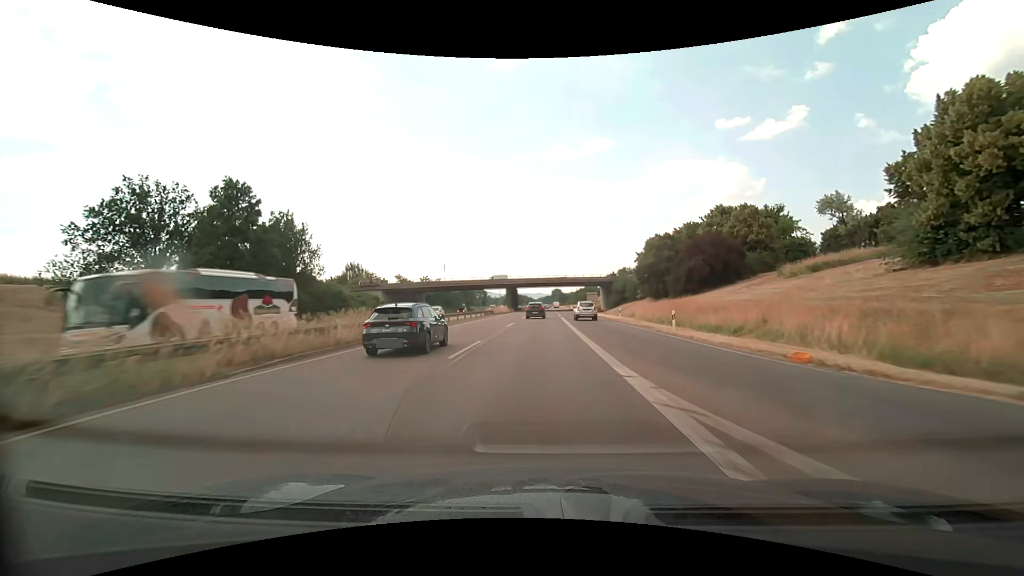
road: trunk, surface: asphalt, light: Day
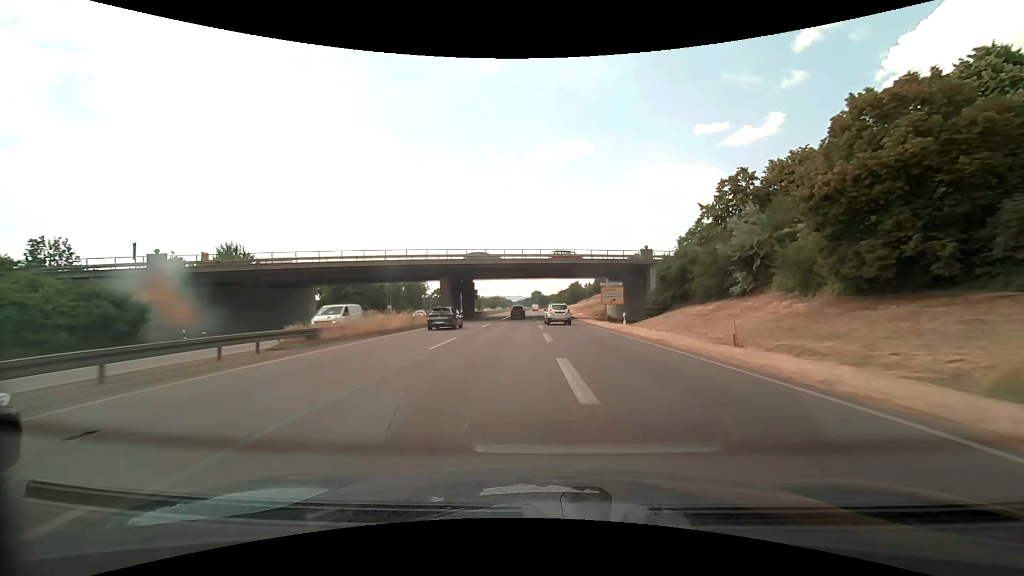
(+1.0, +51.8) m; +3°
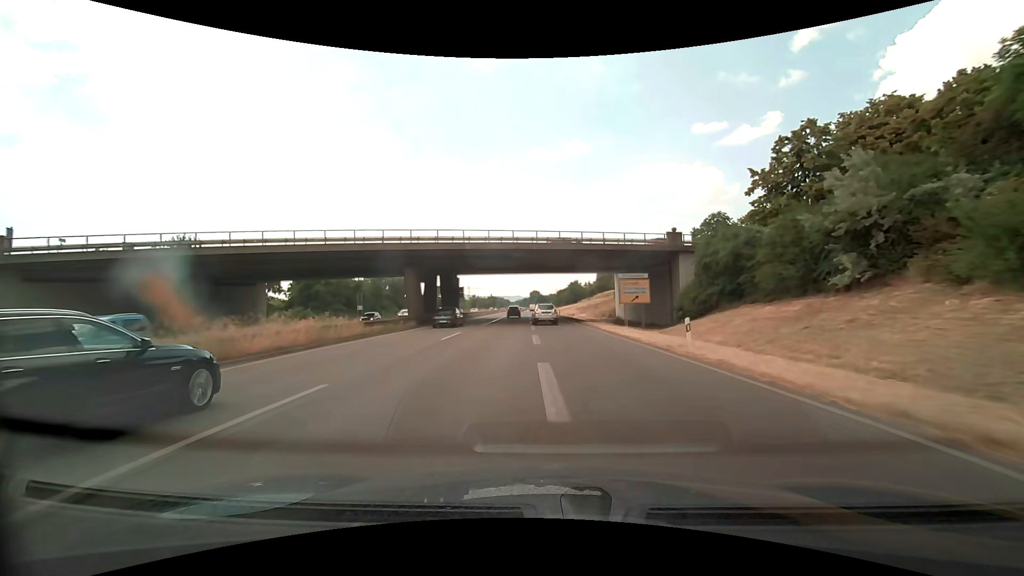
(0.0, +13.1) m; 0°
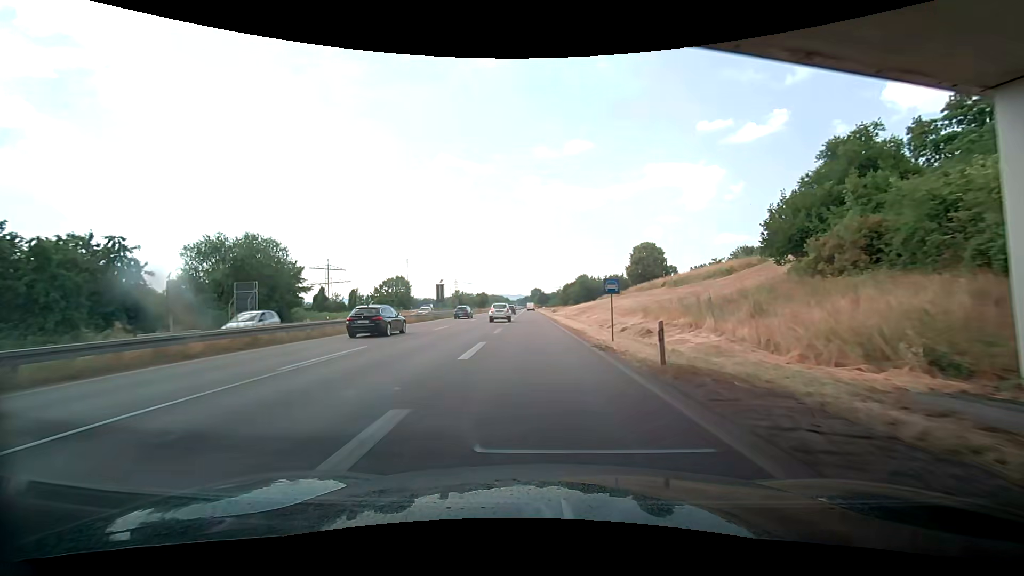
(-0.1, +65.4) m; 0°
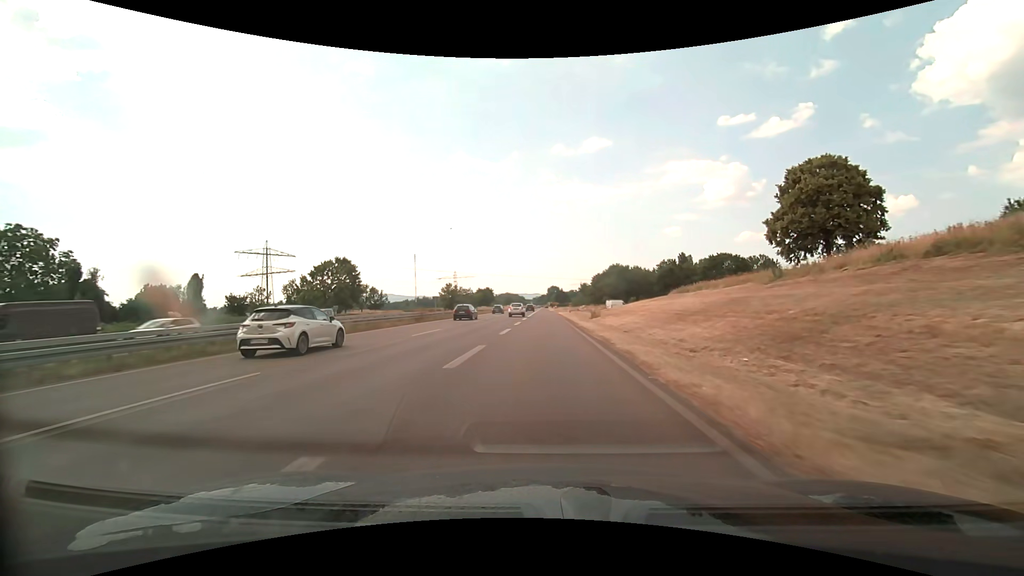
(-1.5, +61.9) m; -2°
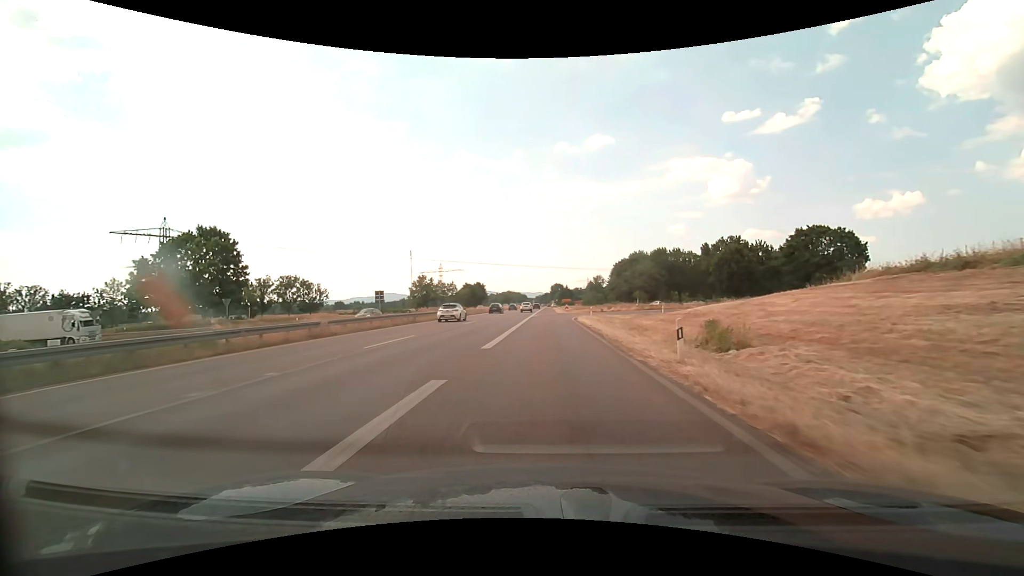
(0.0, +43.4) m; 0°
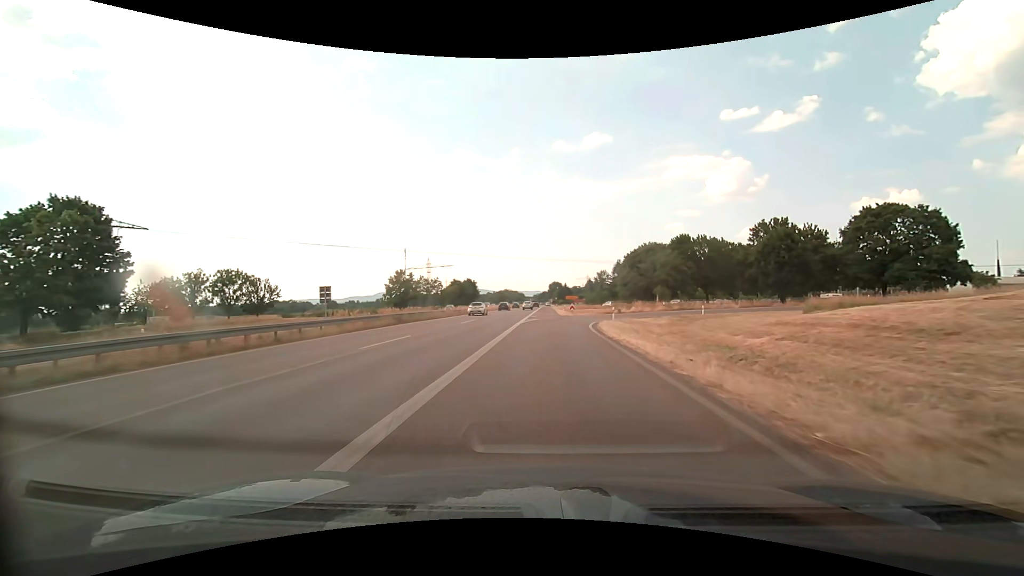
(+0.1, +18.7) m; 0°
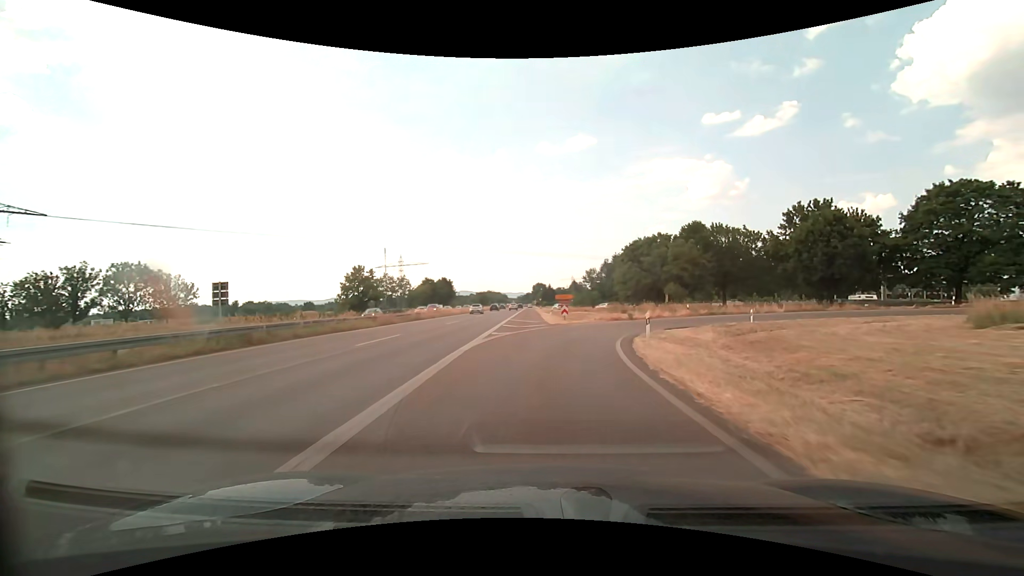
(+0.2, +16.3) m; +2°
(0, +10) (+1, +20) (+4, +29) (+10, +38) (+18, +44) (+27, +47) (+37, +47) (+47, +43) (+55, +37) (+61, +29) m
